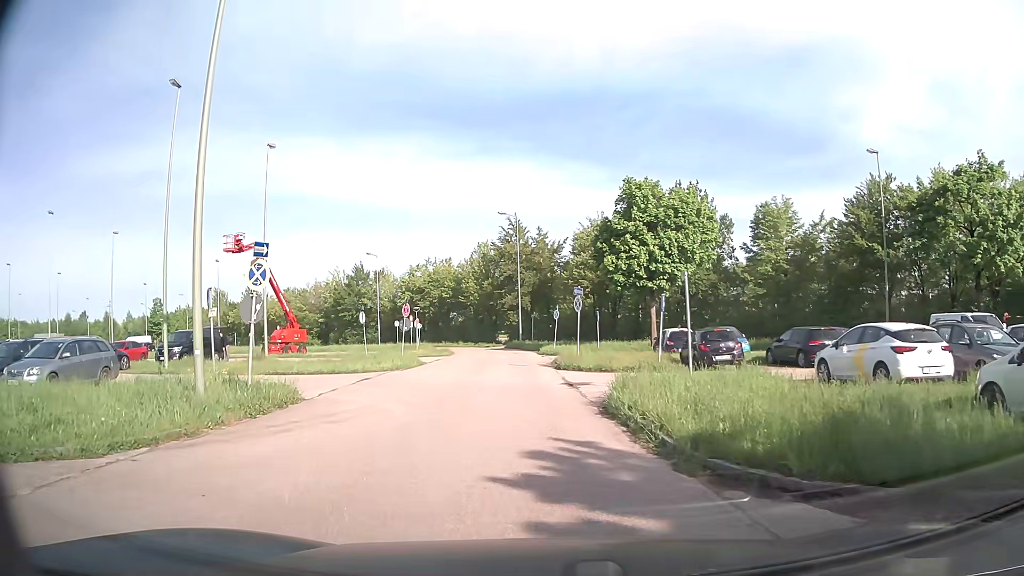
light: Day
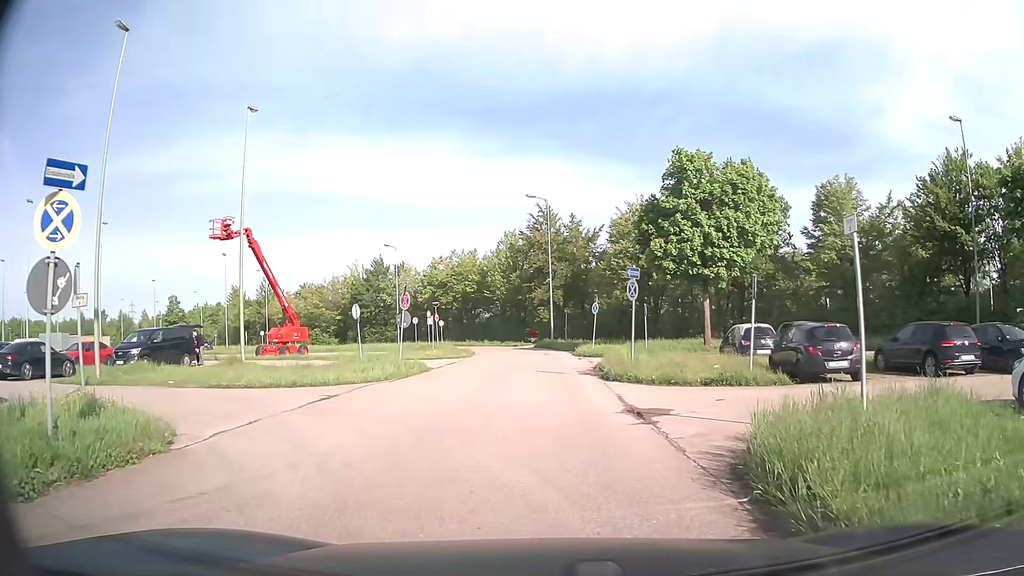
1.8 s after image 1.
(-0.3, +6.9) m; -3°
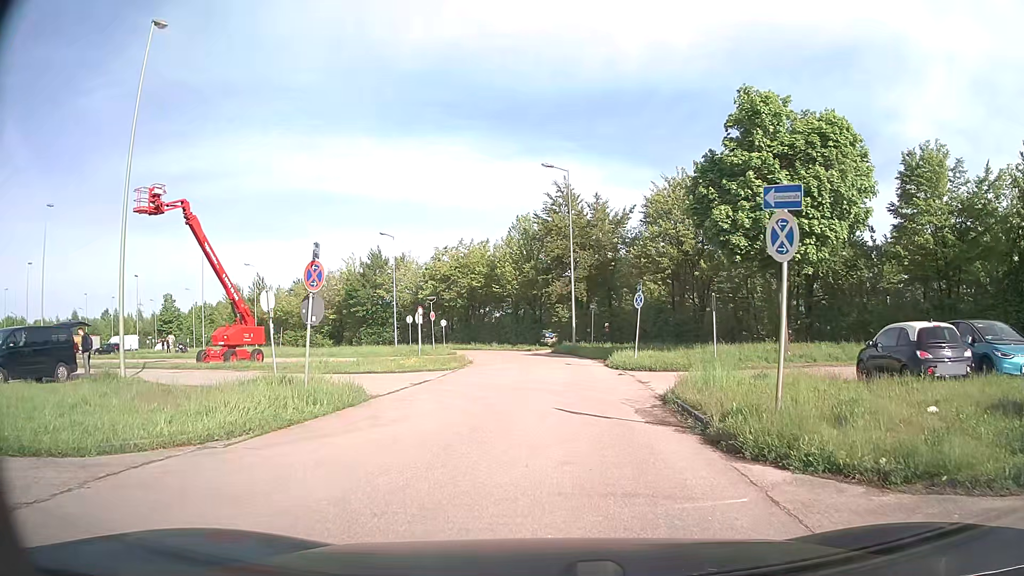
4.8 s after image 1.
(-0.1, +10.9) m; 0°
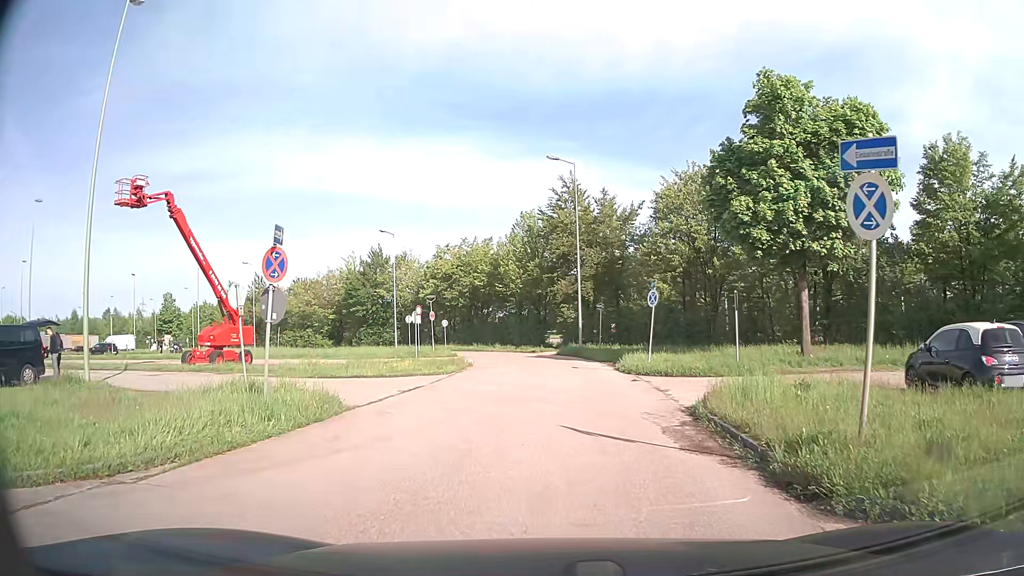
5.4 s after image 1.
(0.0, +2.2) m; -2°
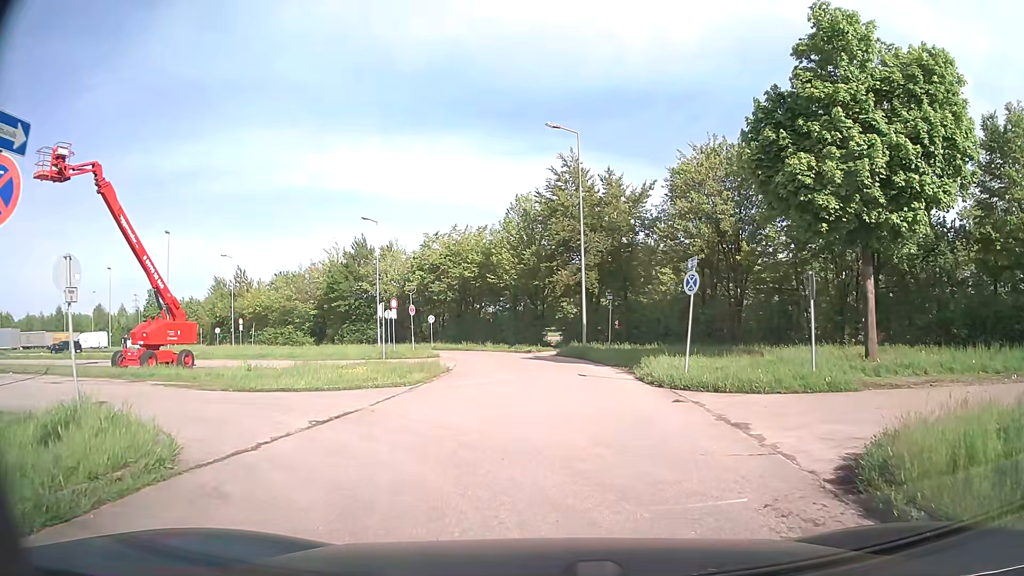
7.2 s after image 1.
(0.0, +6.4) m; 0°
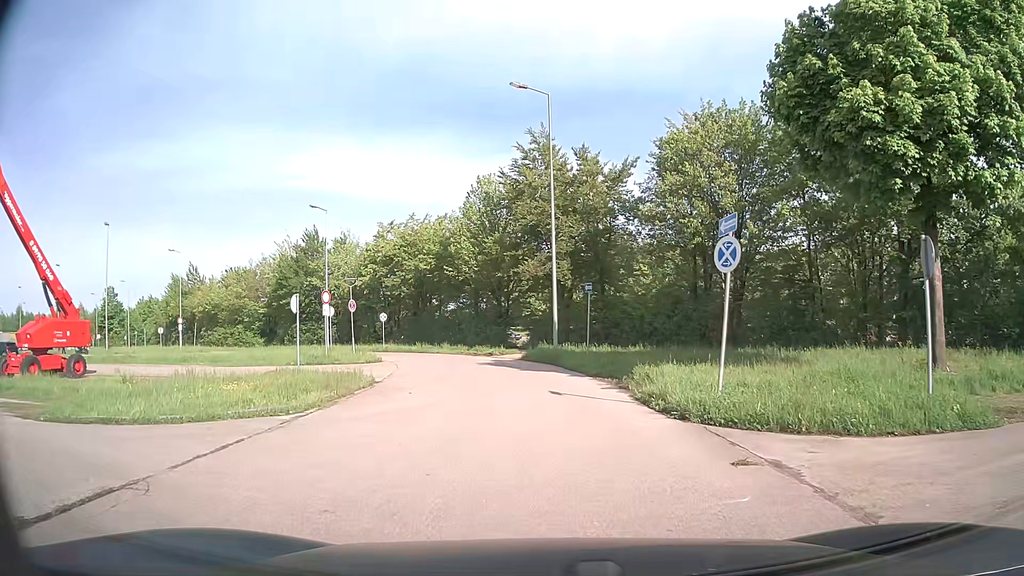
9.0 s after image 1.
(+0.2, +6.2) m; +2°
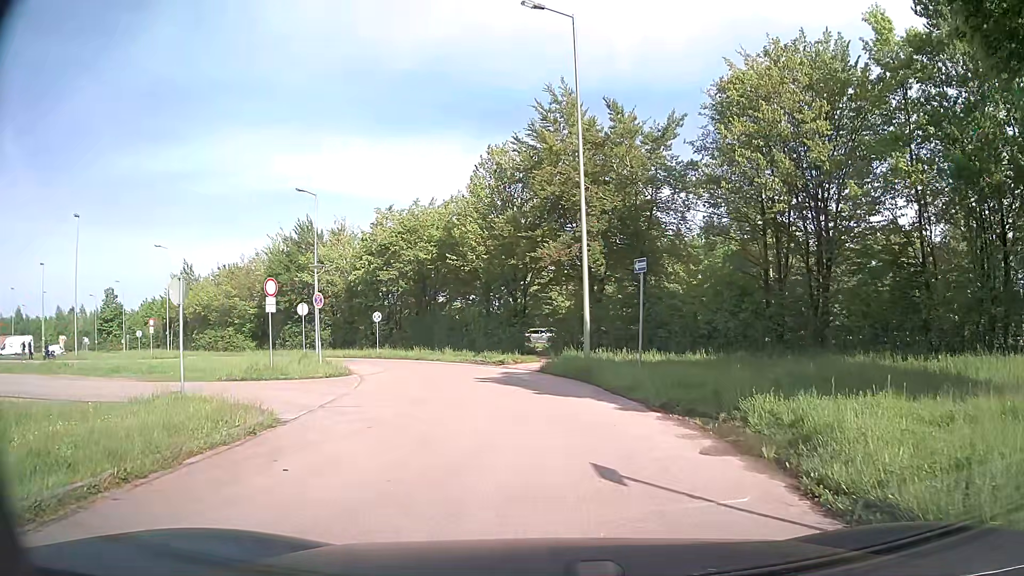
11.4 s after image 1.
(0.0, +8.3) m; -2°
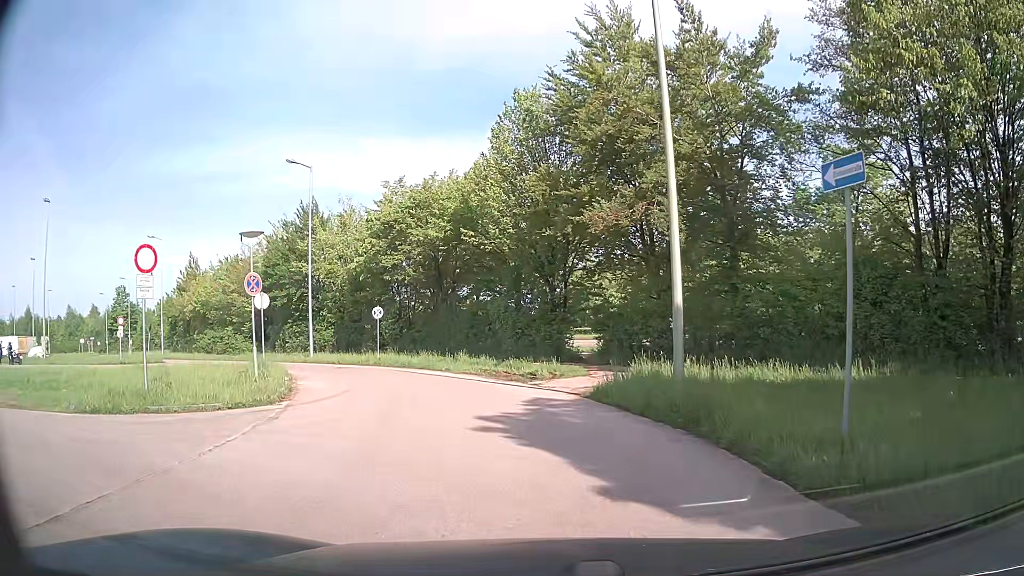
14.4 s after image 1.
(-0.2, +9.2) m; -1°
